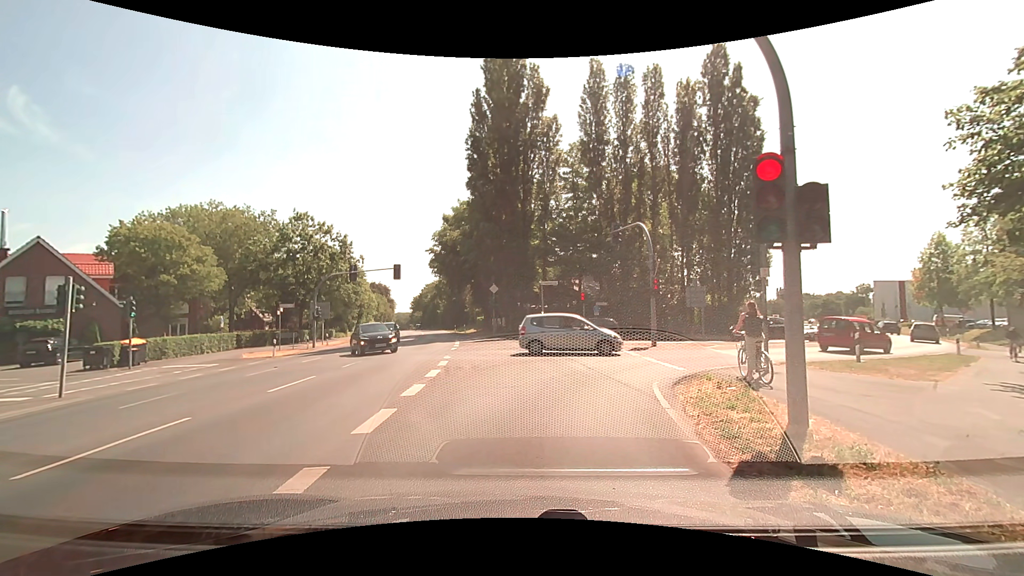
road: secondary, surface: asphalt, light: Day
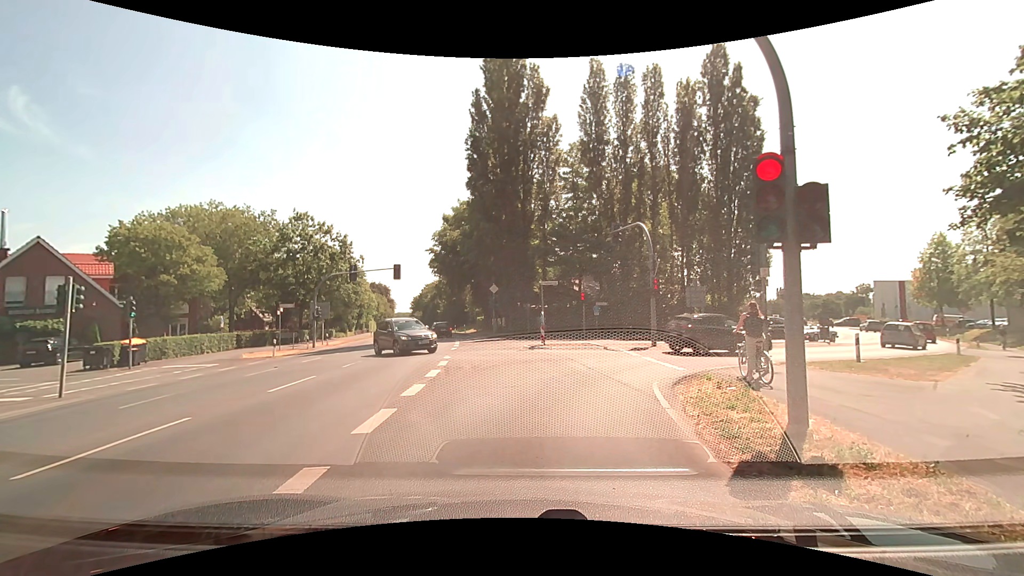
(0.0, 0.0) m; 0°
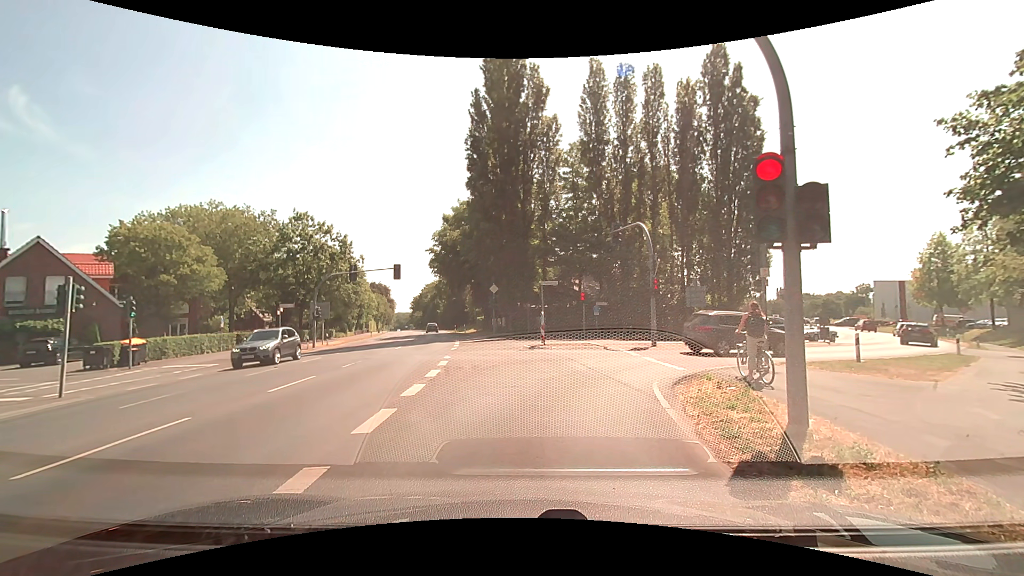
(0.0, 0.0) m; 0°
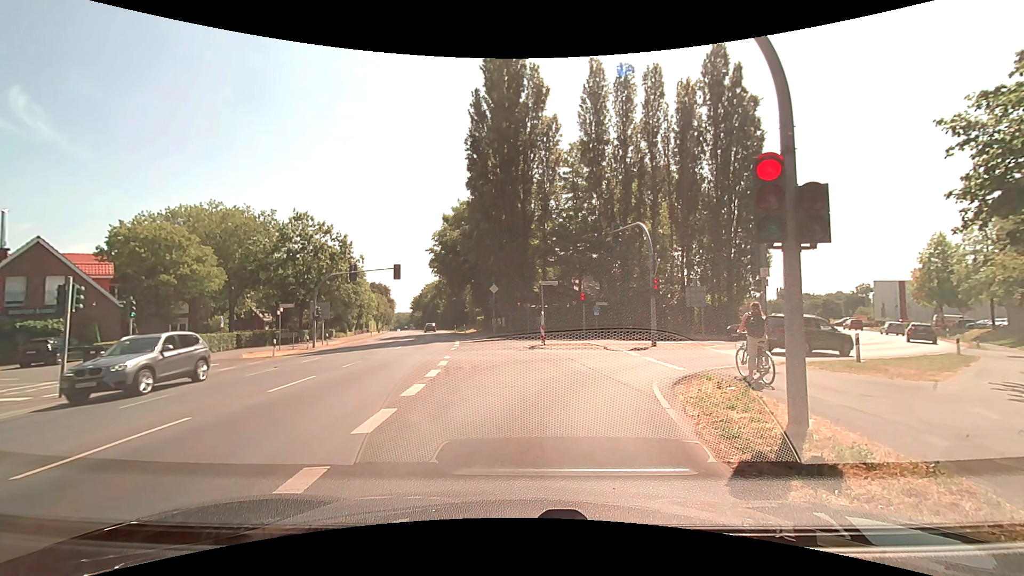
(0.0, 0.0) m; 0°
(0, +10) (+4, +19) (+12, +24) (+21, +30) (+28, +36) (+35, +44) (+40, +52) (+45, +61) (+49, +70) (+53, +79) m
